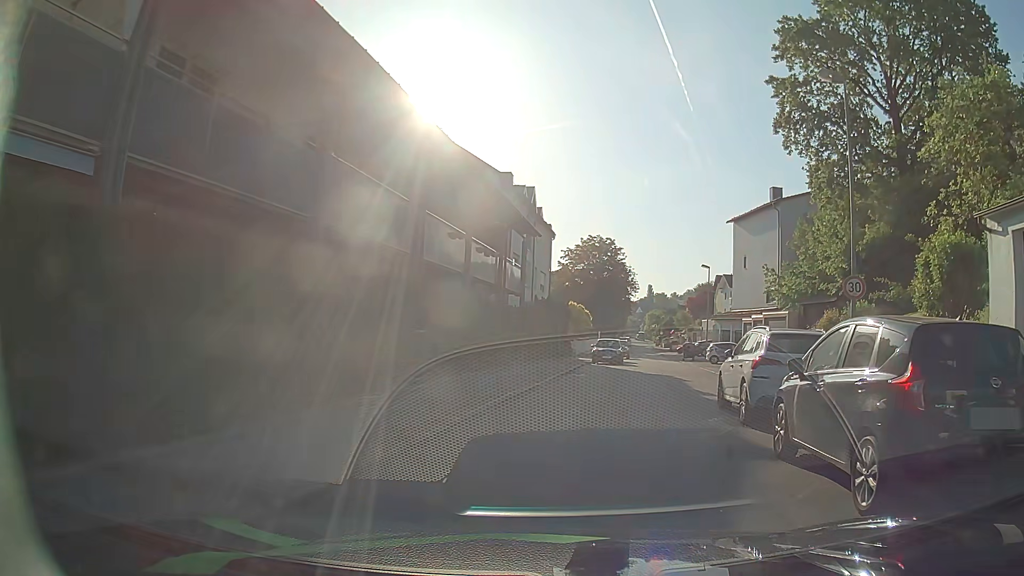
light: Day
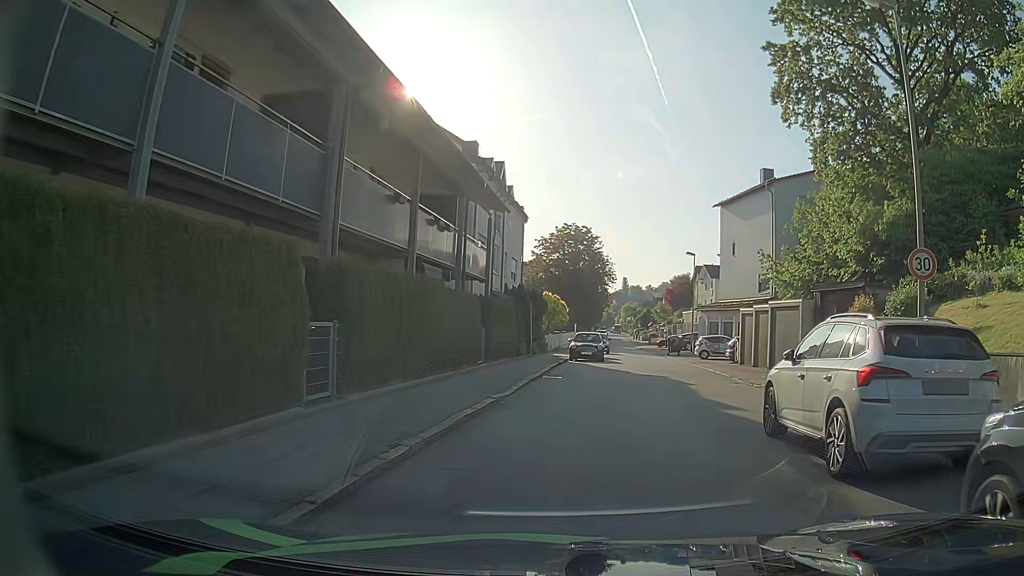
(+0.1, +4.5) m; +3°
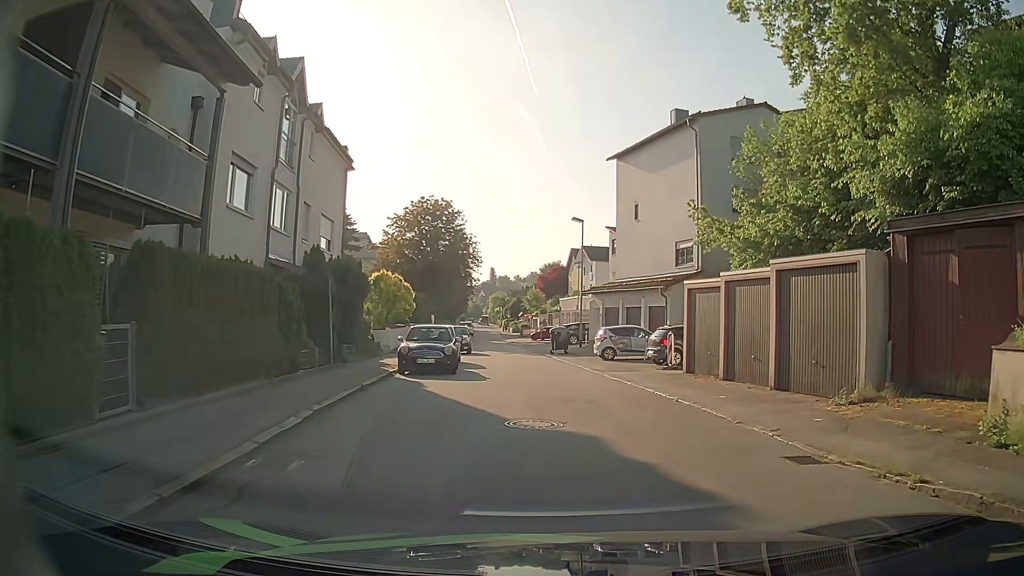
(+0.9, +13.4) m; +9°
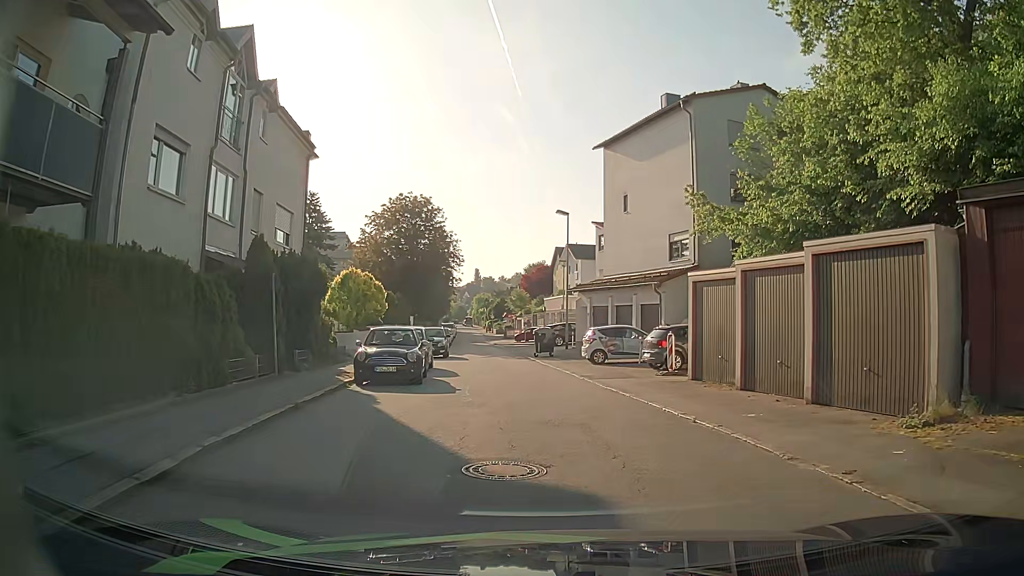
(+0.1, +2.9) m; +2°
(0, +10) (-1, +20) (-3, +30) (-4, +40) (-6, +50) (-7, +60) (-9, +69) (-10, +79) (-12, +89) (-13, +99) m
